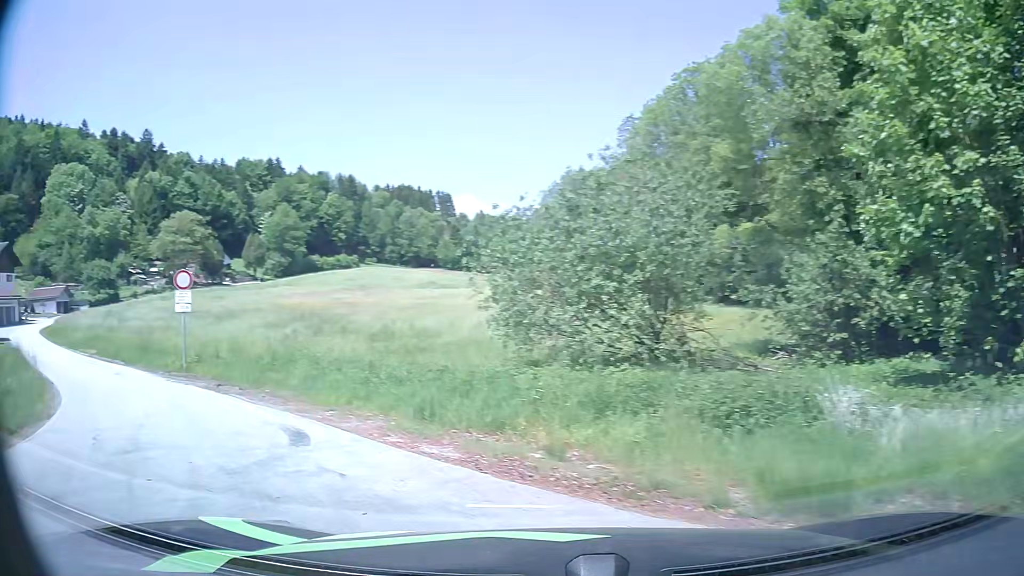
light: Day
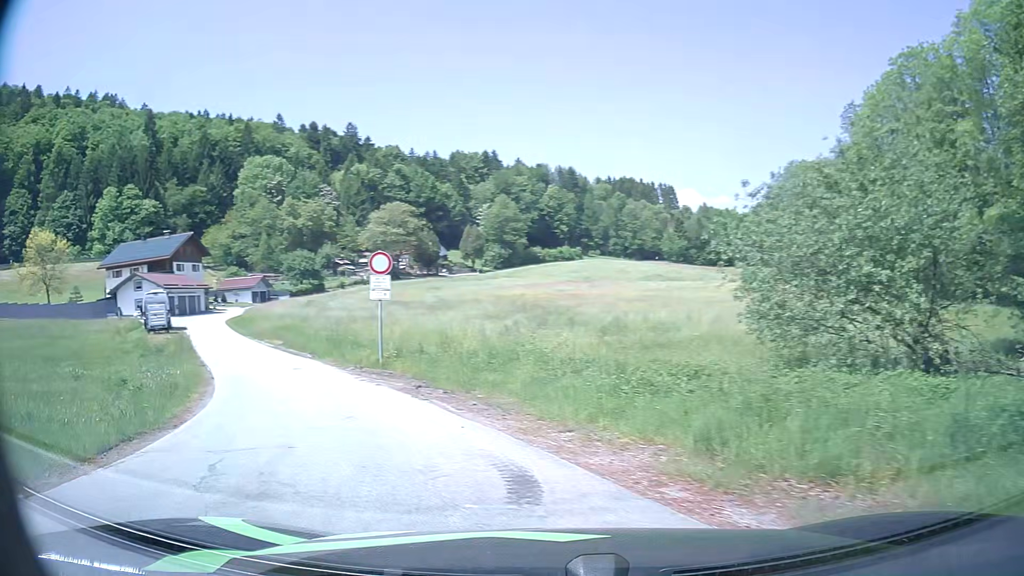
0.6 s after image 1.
(-0.6, +2.8) m; -20°
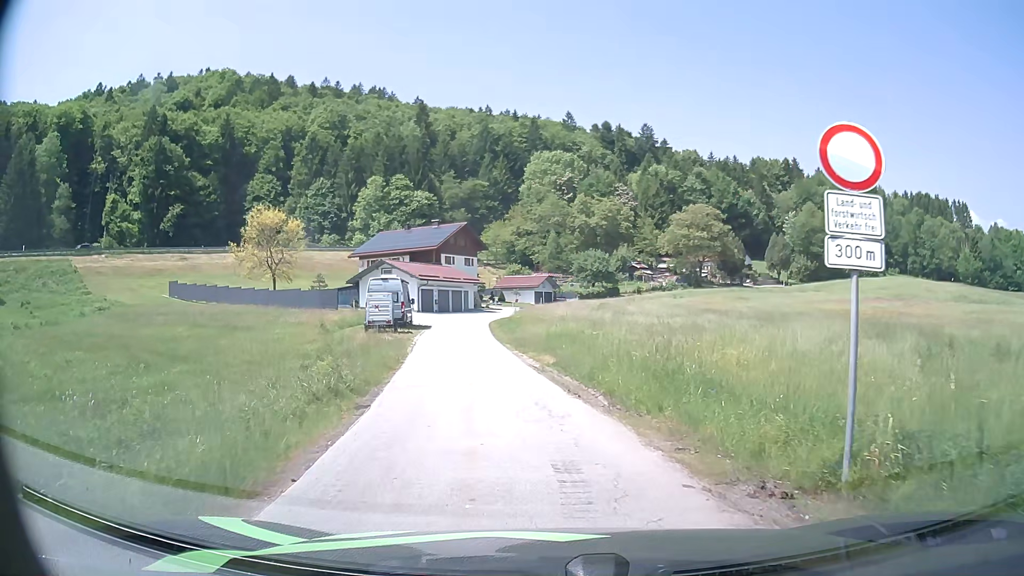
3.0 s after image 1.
(-3.7, +11.5) m; -25°
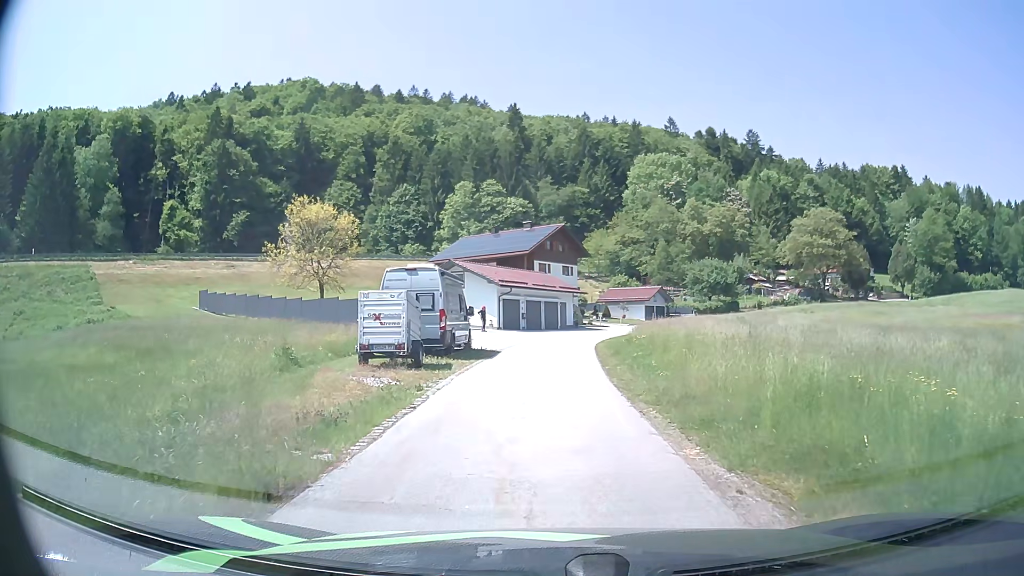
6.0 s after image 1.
(-1.3, +15.3) m; -8°
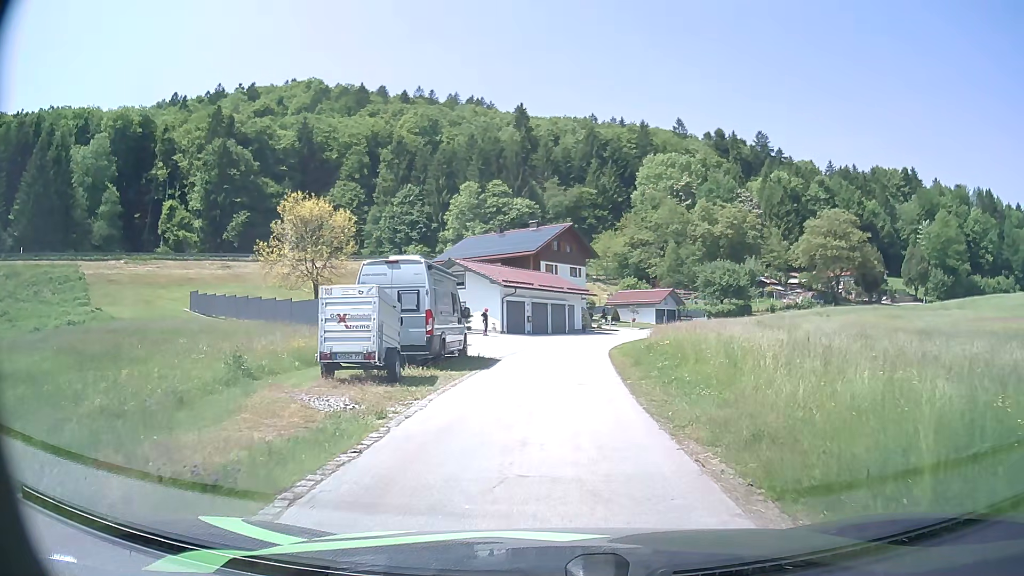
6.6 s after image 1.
(-0.1, +3.3) m; -1°
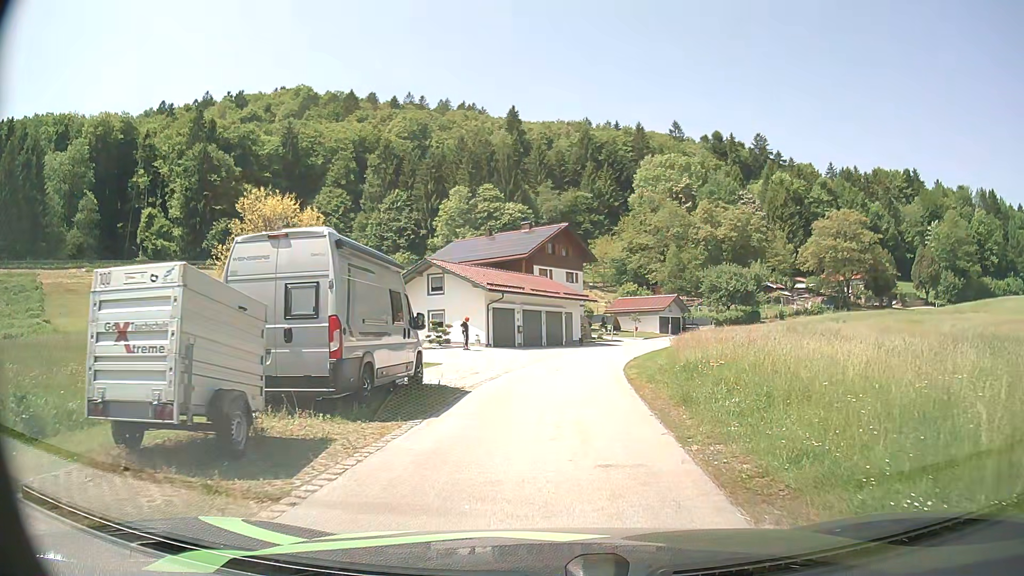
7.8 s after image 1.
(0.0, +7.0) m; +1°
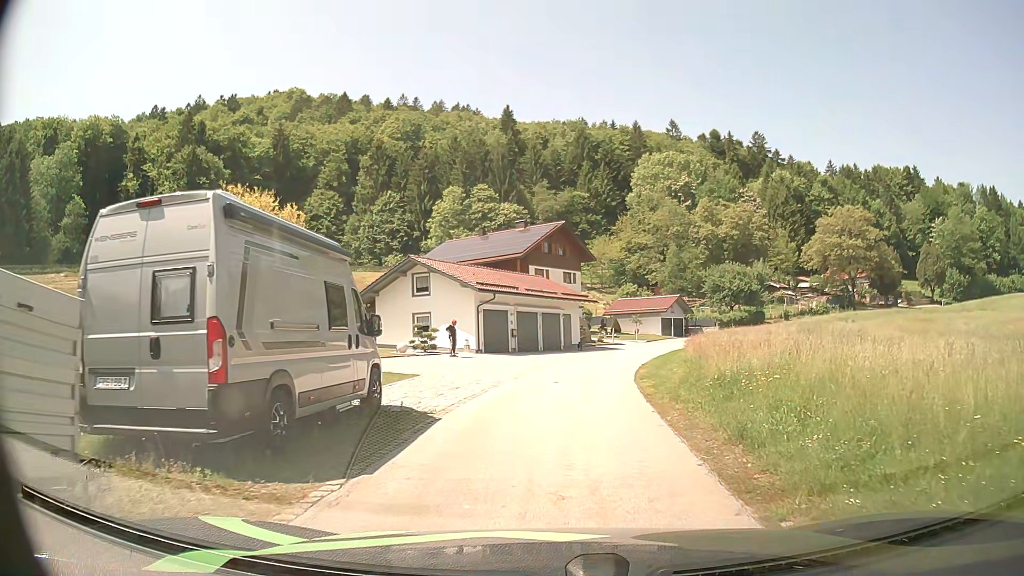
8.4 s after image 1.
(0.0, +3.5) m; -1°
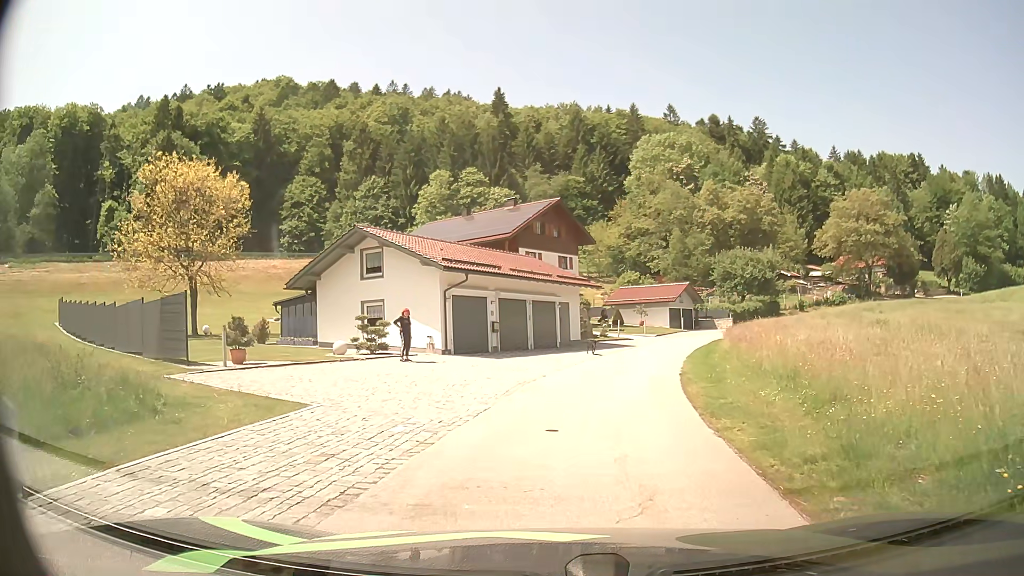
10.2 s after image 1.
(+0.1, +8.5) m; +2°
